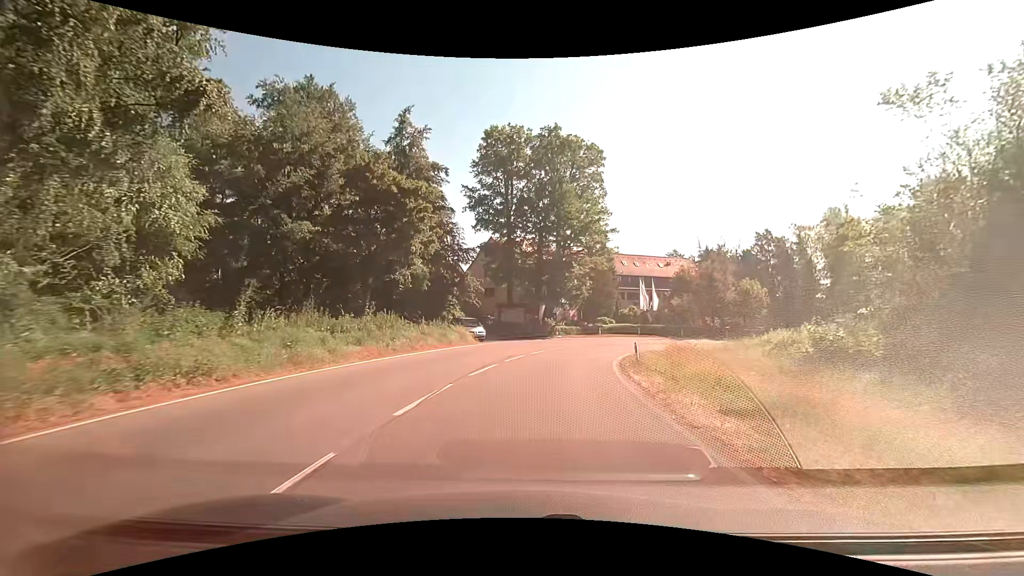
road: secondary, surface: asphalt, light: Day
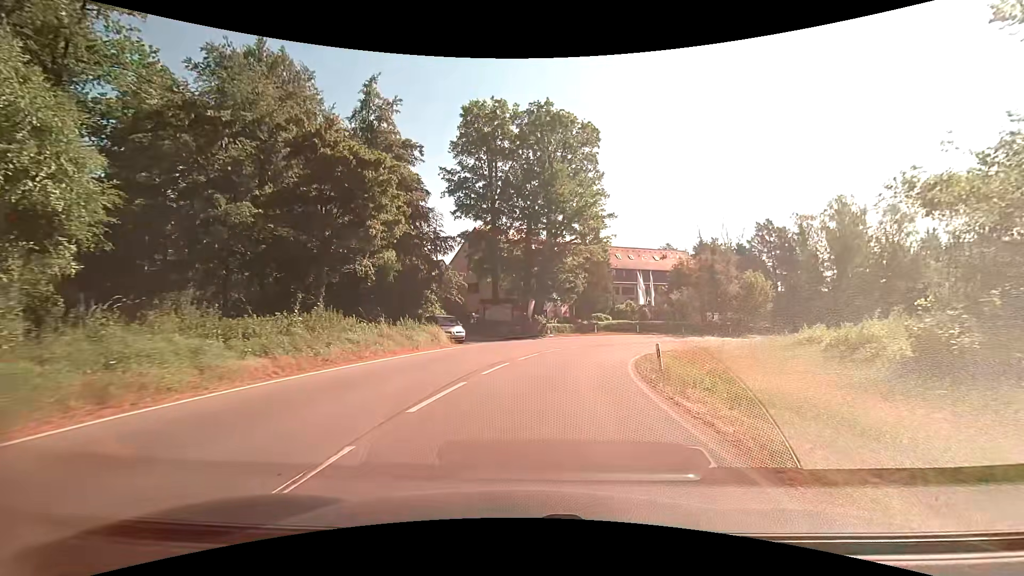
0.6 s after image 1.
(0.0, +5.7) m; +1°
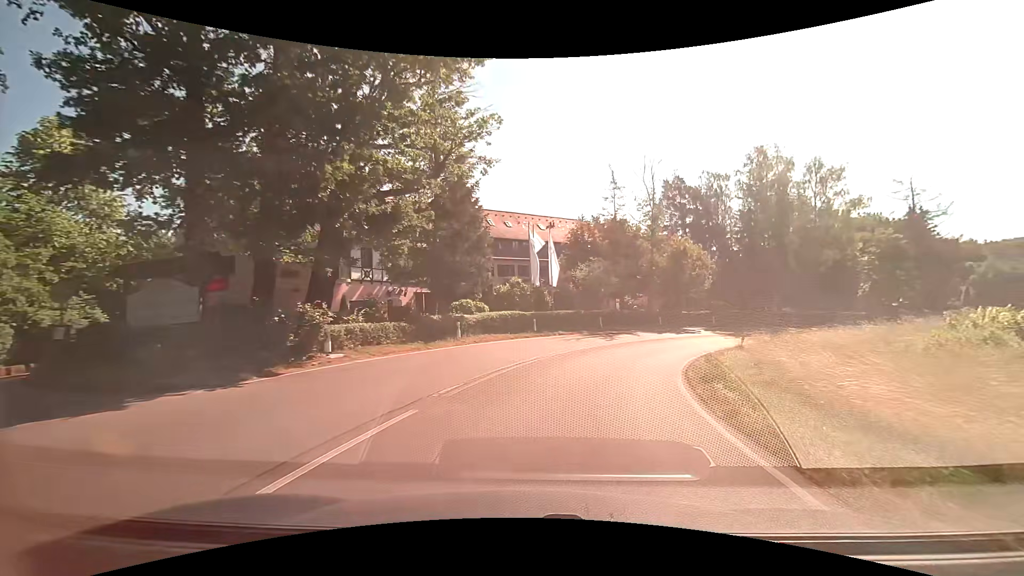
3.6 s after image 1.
(+3.0, +27.1) m; +15°
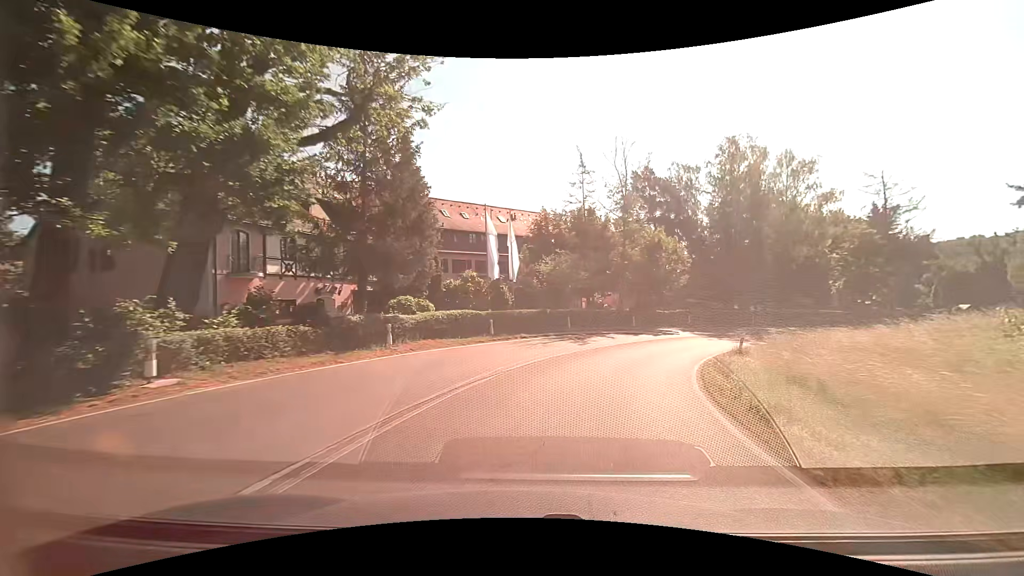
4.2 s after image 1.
(+0.2, +5.4) m; +4°
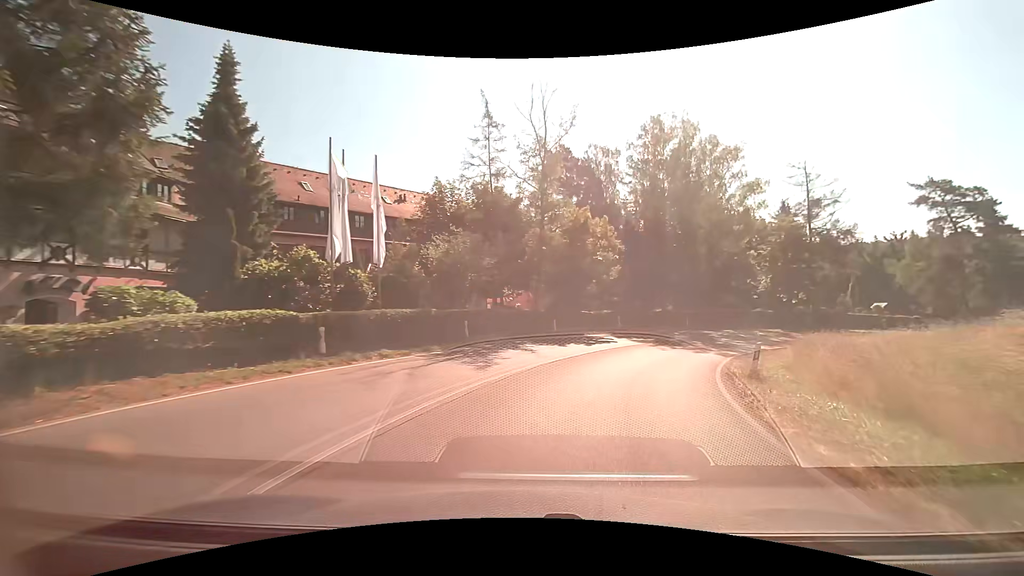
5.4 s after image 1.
(+0.9, +10.8) m; +10°
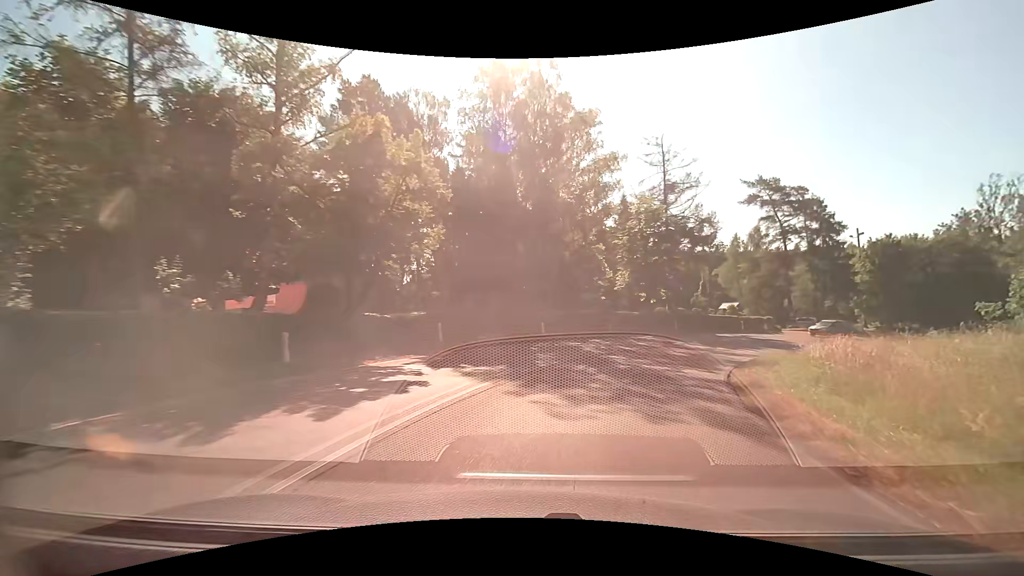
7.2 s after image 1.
(+2.6, +15.7) m; +20°
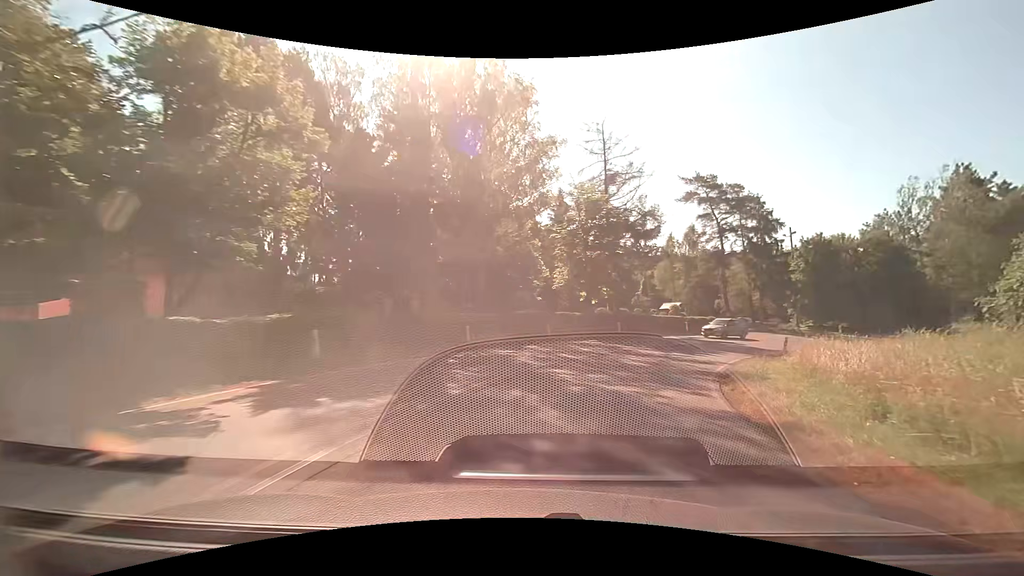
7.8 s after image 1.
(+0.3, +5.3) m; +7°
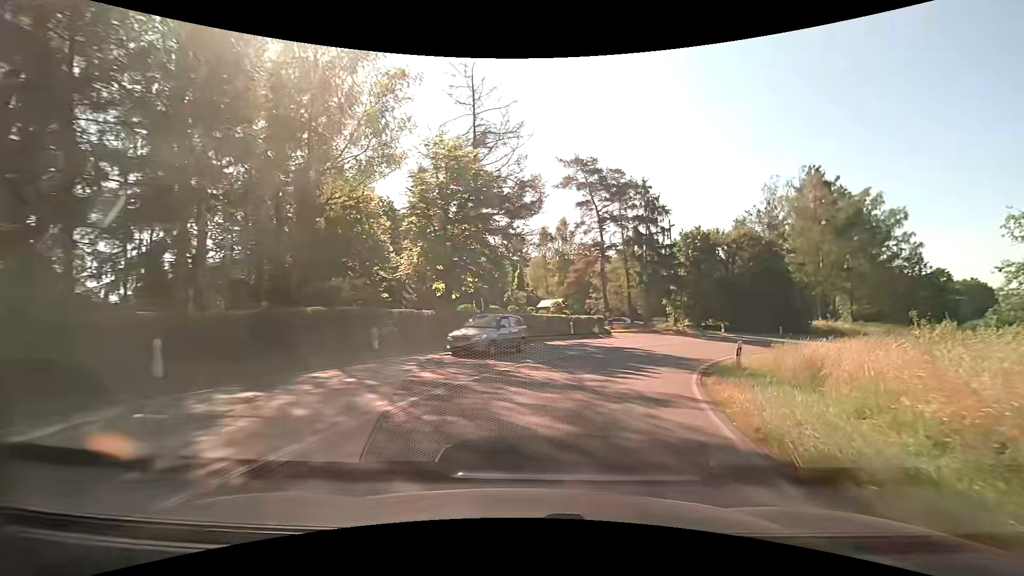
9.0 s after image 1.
(+1.4, +10.8) m; +15°
(+1, +10) (+4, +19) (+9, +28) (+16, +36) (+24, +42) (+32, +47) (+42, +50) (+51, +53) (+61, +56) (+70, +58) m
